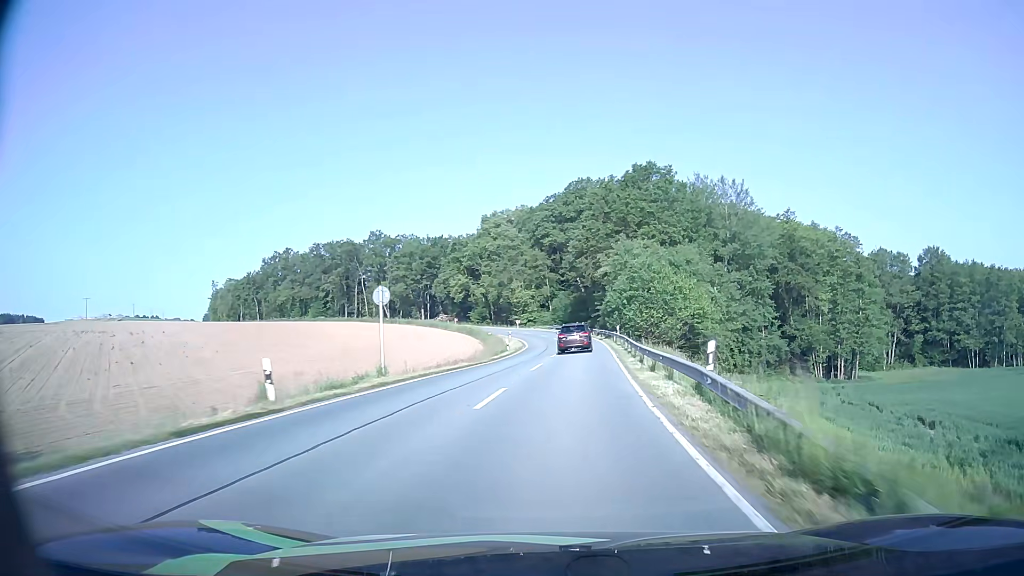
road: secondary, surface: asphalt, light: Day
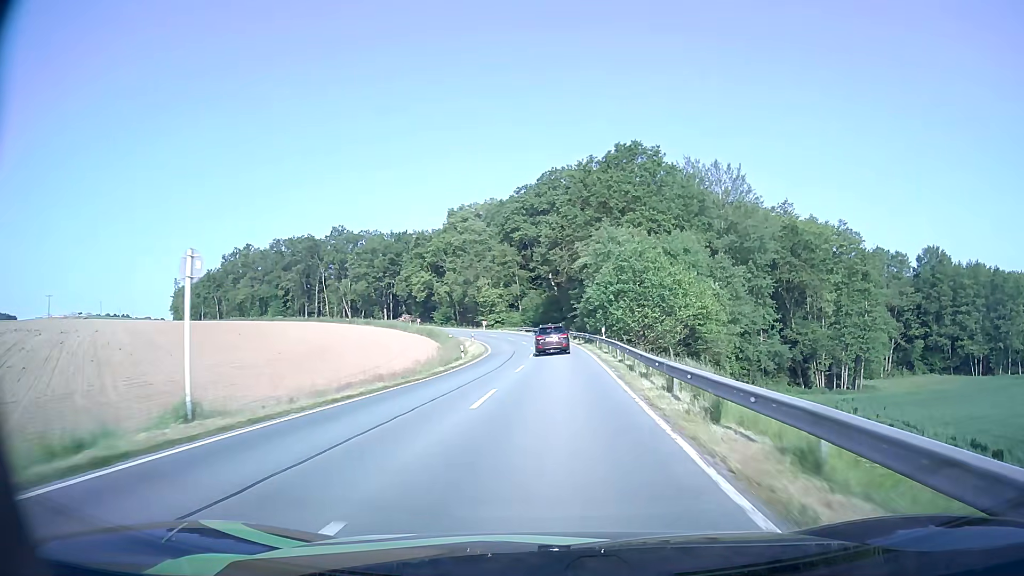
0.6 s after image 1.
(+0.3, +10.7) m; +3°
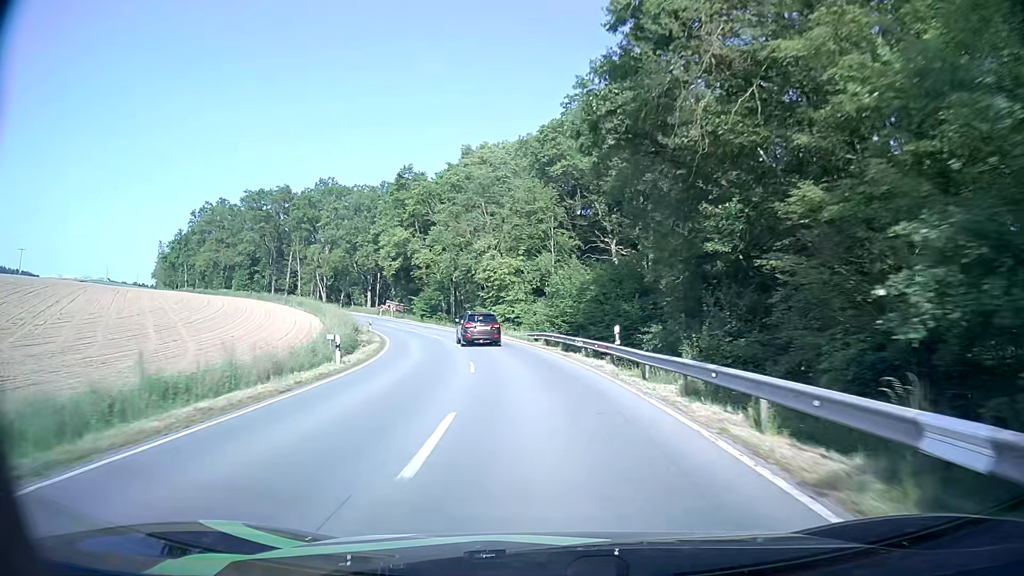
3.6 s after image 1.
(-0.1, +53.3) m; -4°
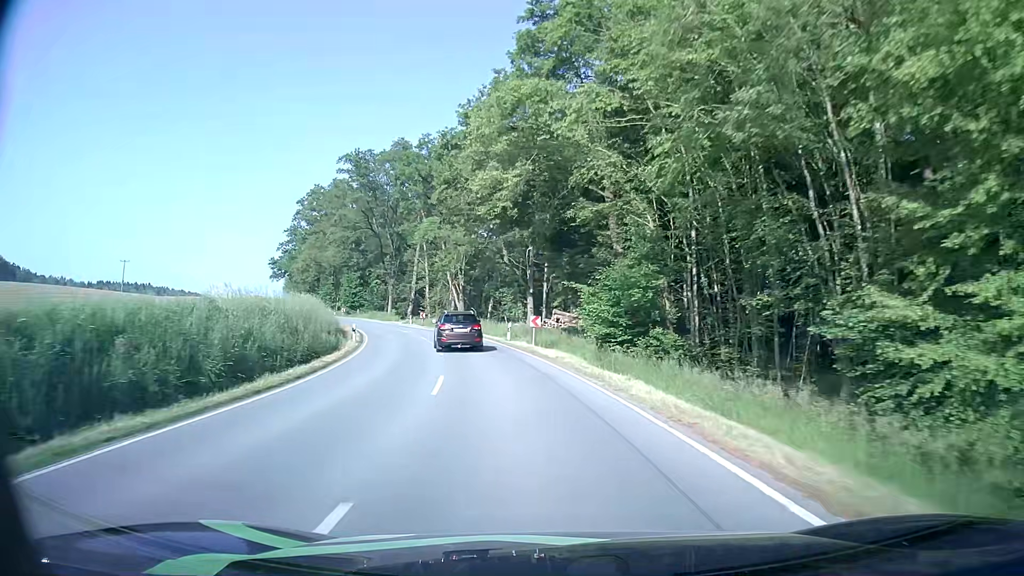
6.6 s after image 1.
(-7.9, +51.7) m; -18°
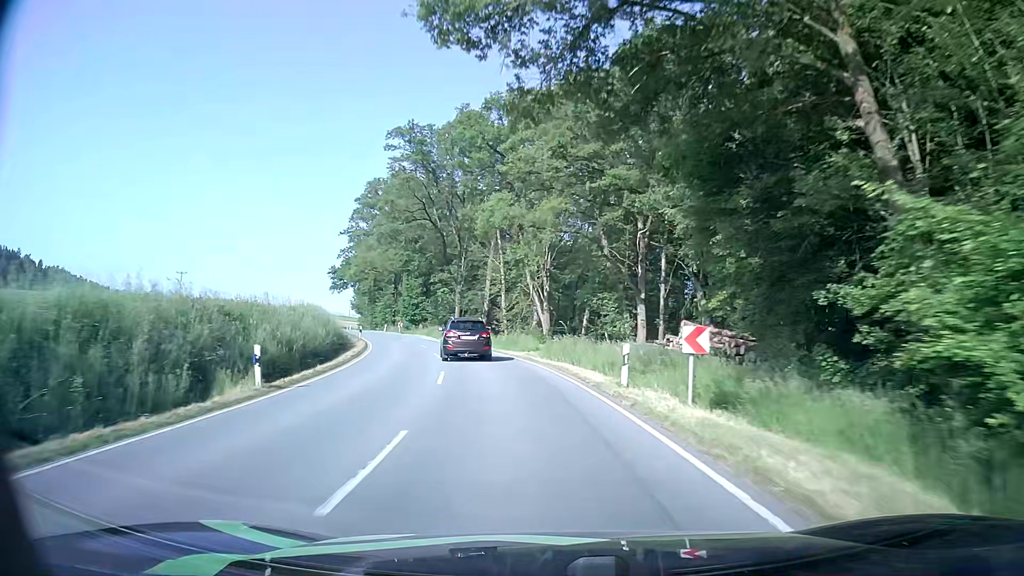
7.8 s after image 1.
(-1.4, +20.4) m; -8°
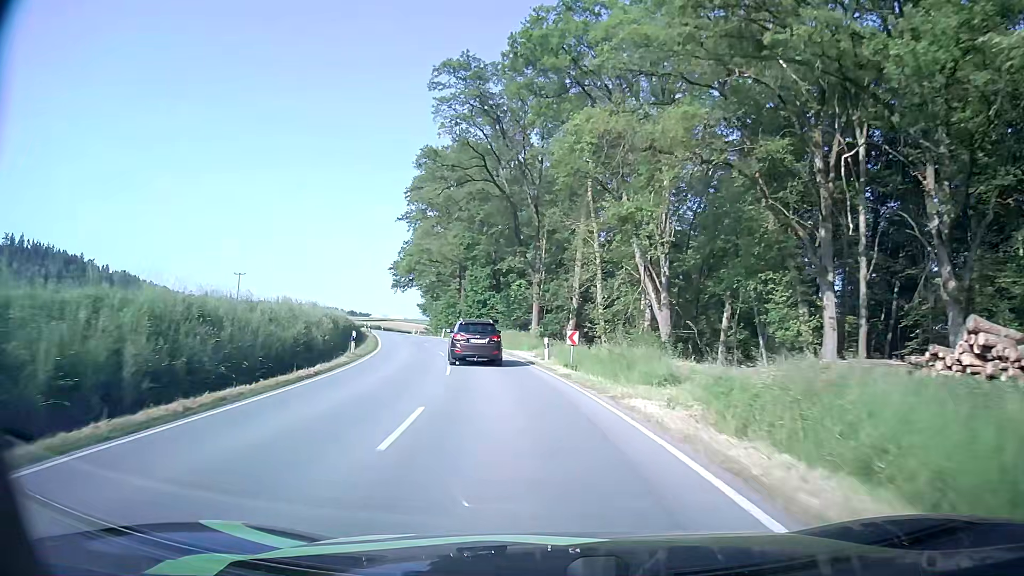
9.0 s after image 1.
(-1.4, +20.1) m; -8°
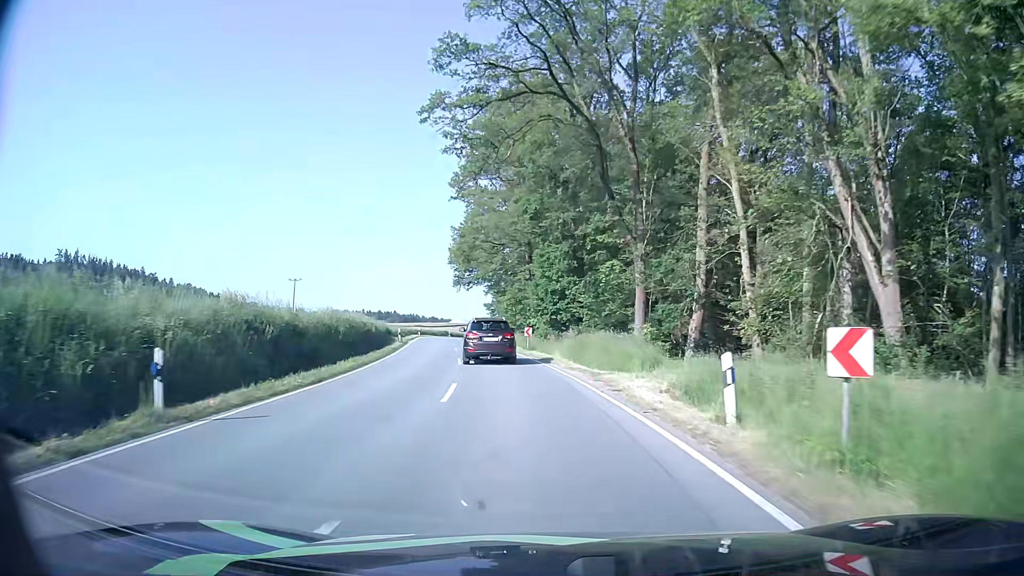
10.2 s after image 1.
(-1.2, +18.8) m; -7°
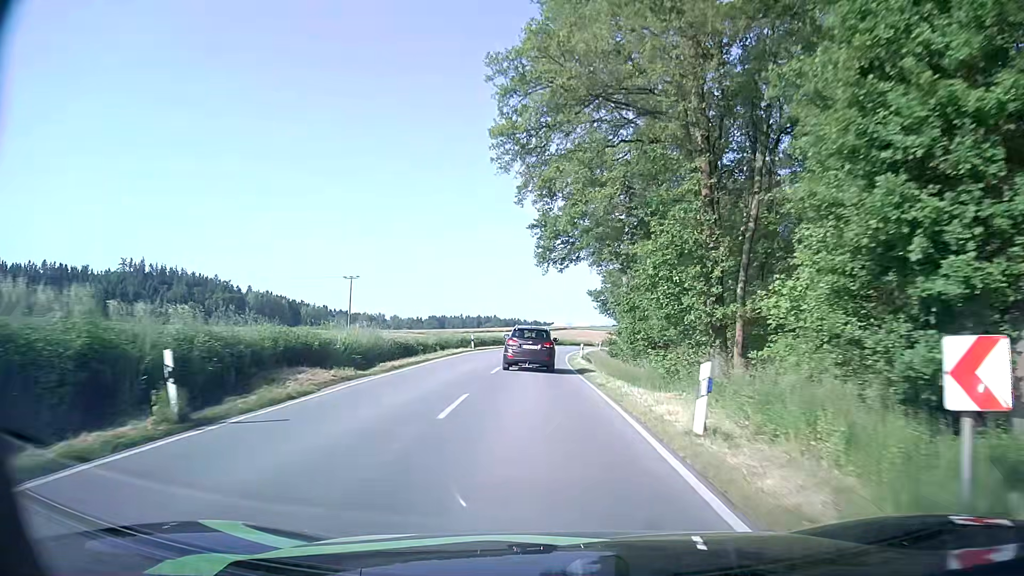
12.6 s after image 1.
(-3.5, +36.8) m; -10°
(0, +10) (0, +20) (0, +30) (0, +40) (+1, +50) (+1, +60) (+2, +70) (+4, +80) (+5, +90) (+7, +100) m
